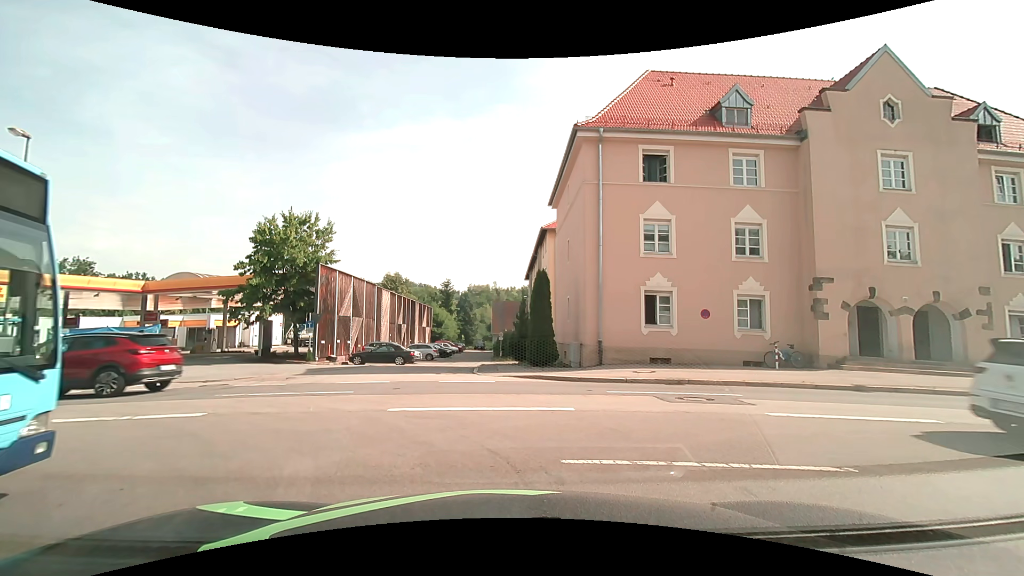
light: Day
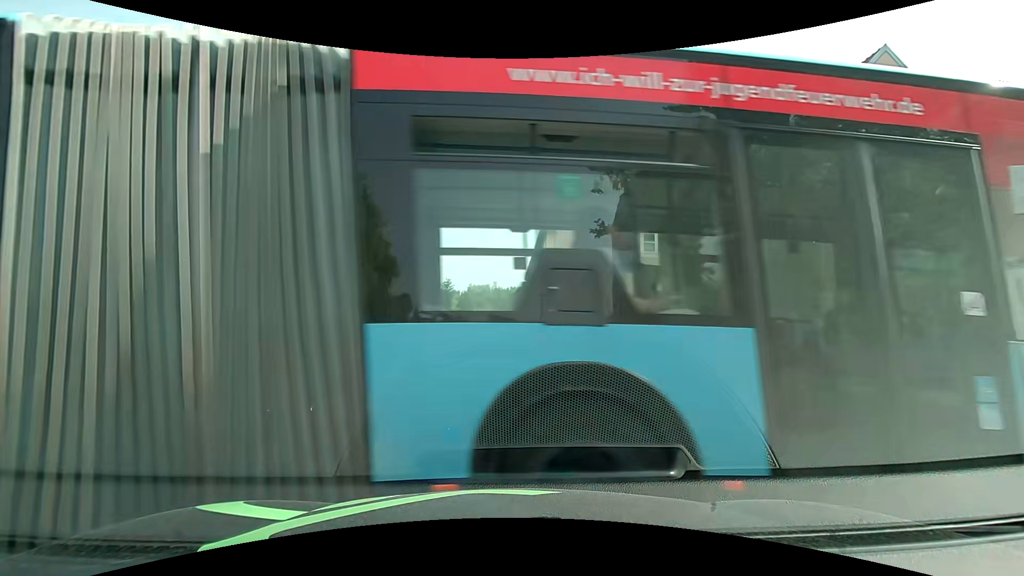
(0.0, 0.0) m; 0°
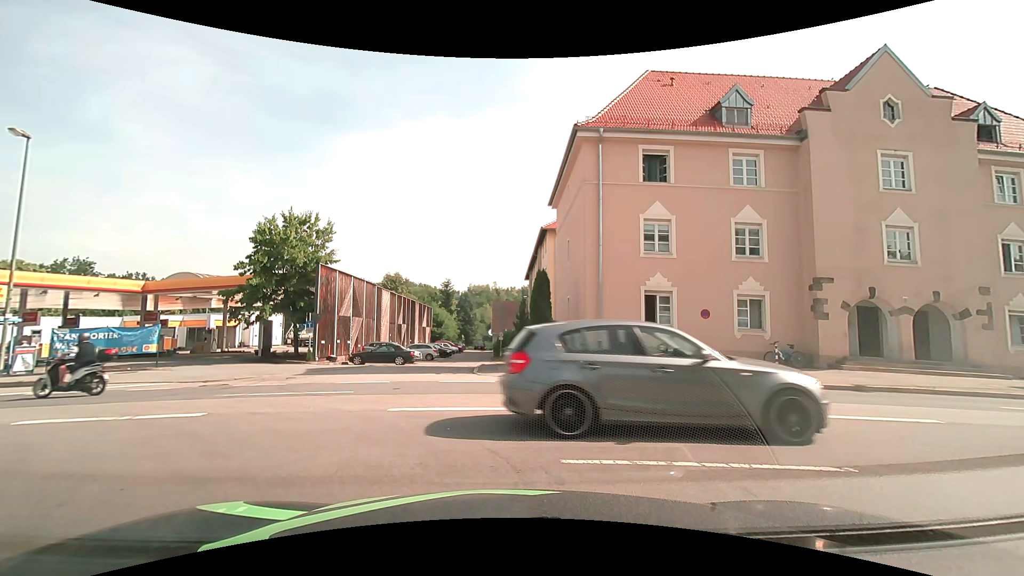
(0.0, 0.0) m; 0°
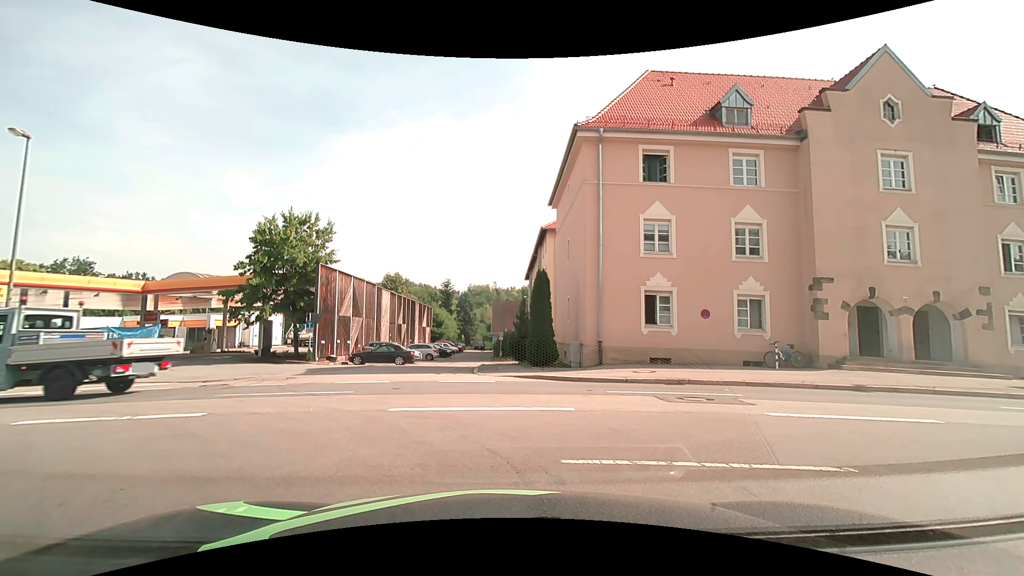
(0.0, 0.0) m; 0°
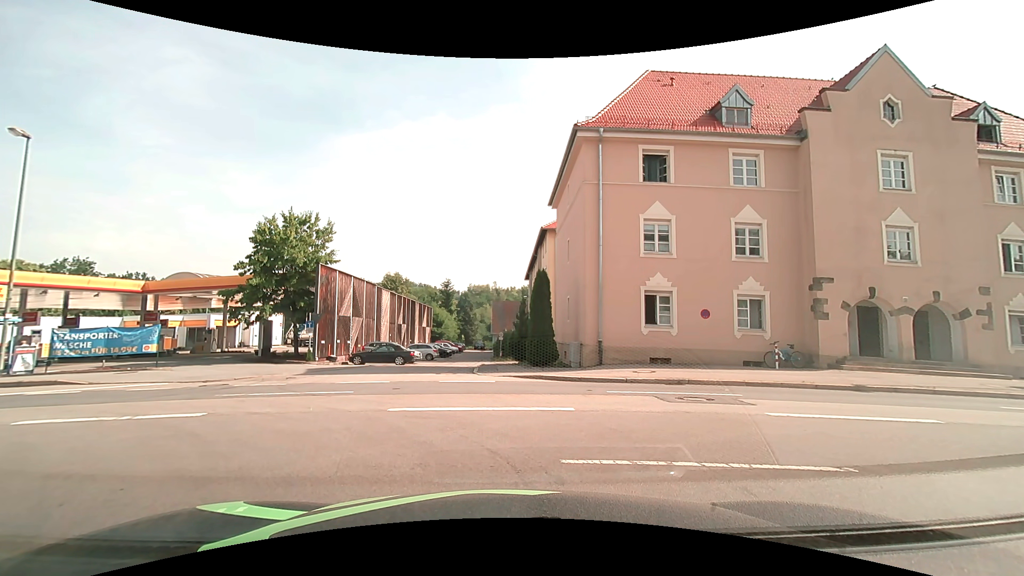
(0.0, 0.0) m; 0°
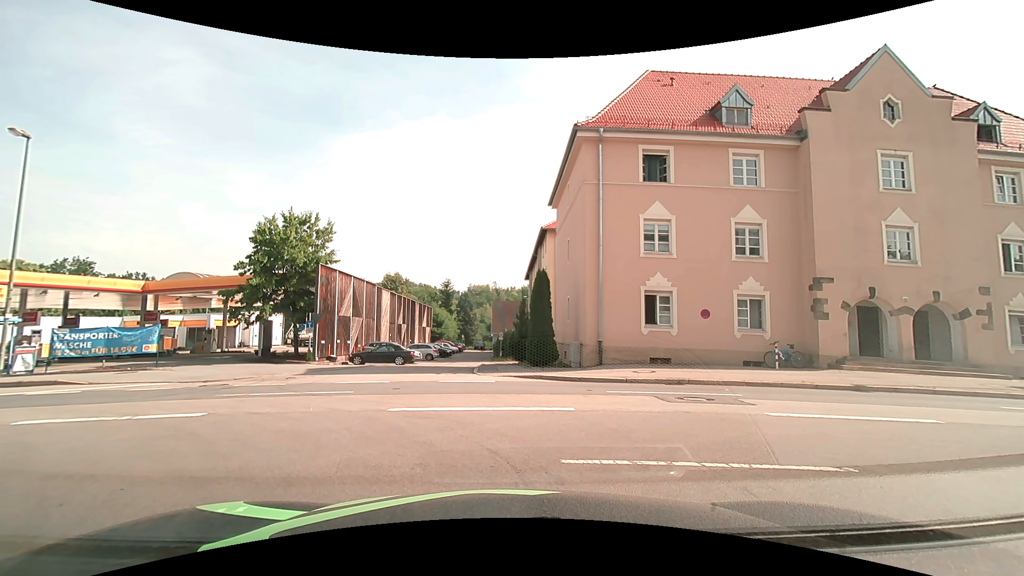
(0.0, 0.0) m; 0°
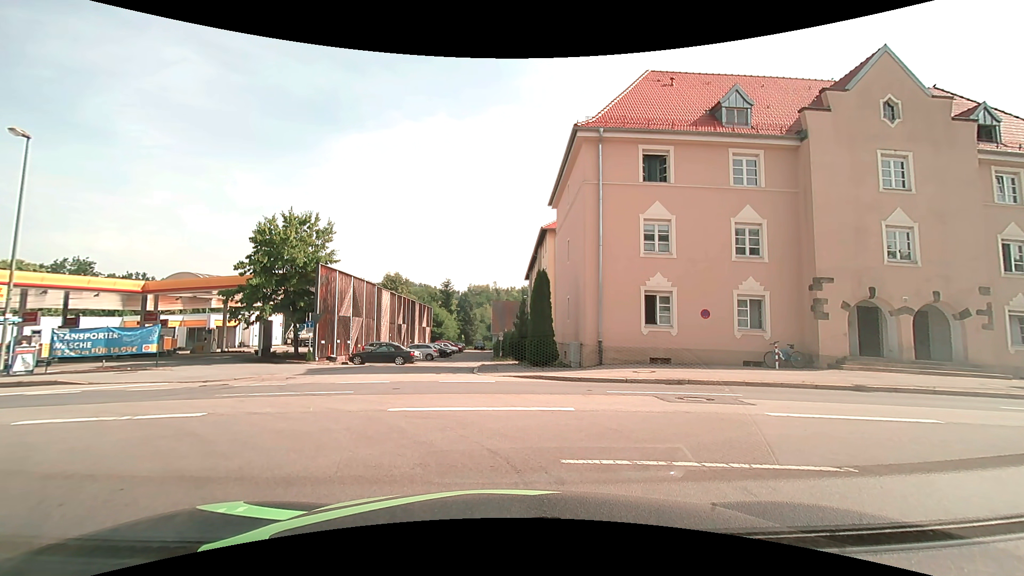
(0.0, 0.0) m; 0°
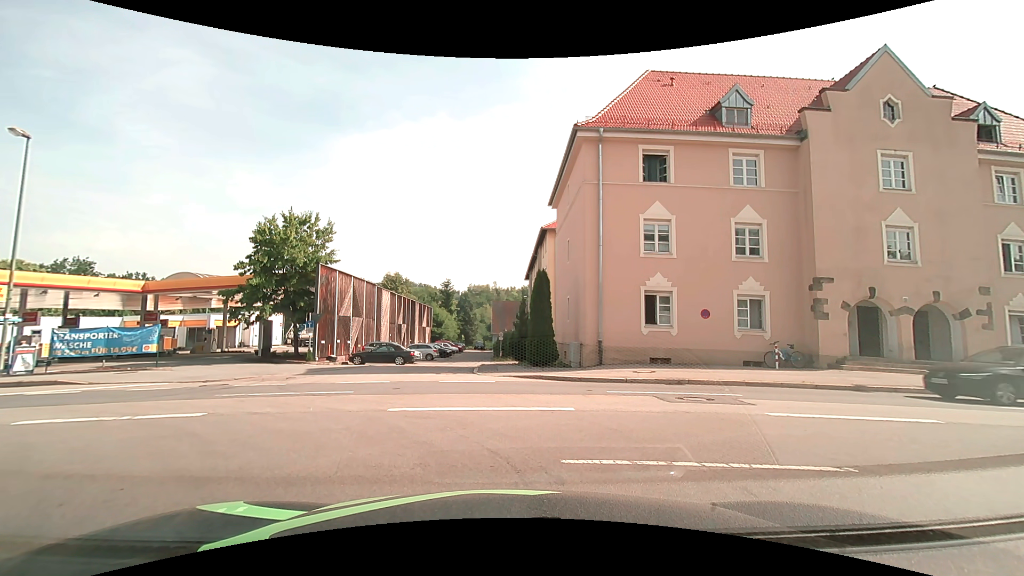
(0.0, 0.0) m; 0°
(-4, +8) (-14, +12) (-24, +12) (-34, +12) (-44, +12) (-54, +13) (-64, +13) (-74, +14) (-84, +14) (-94, +15) m
